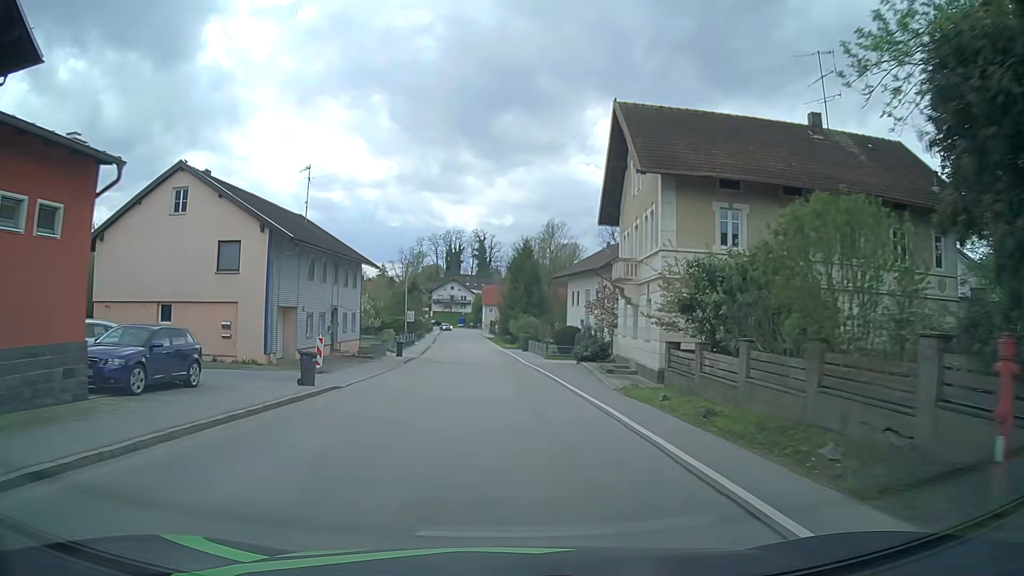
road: secondary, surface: asphalt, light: Day
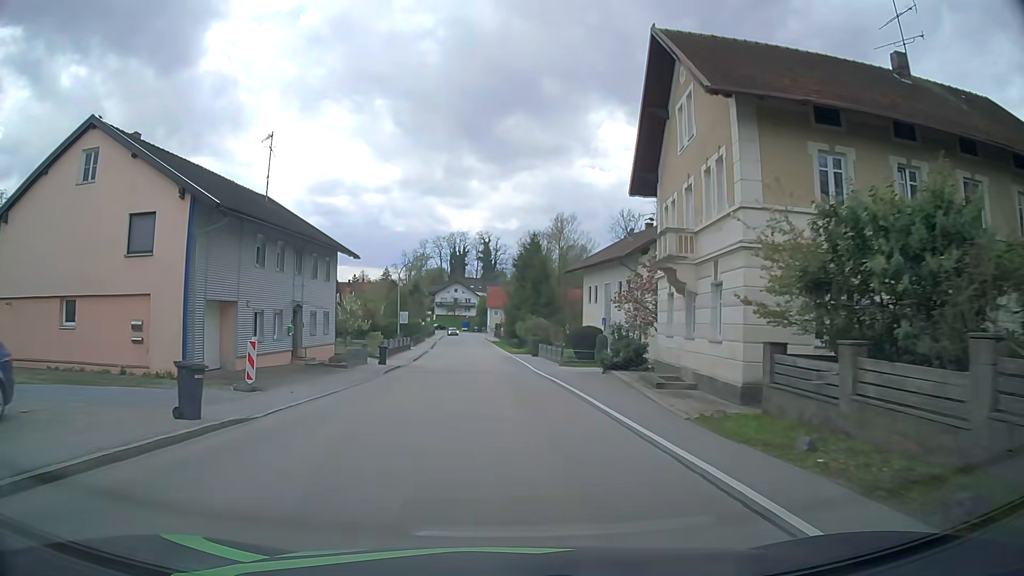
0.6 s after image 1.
(-0.1, +7.5) m; -1°
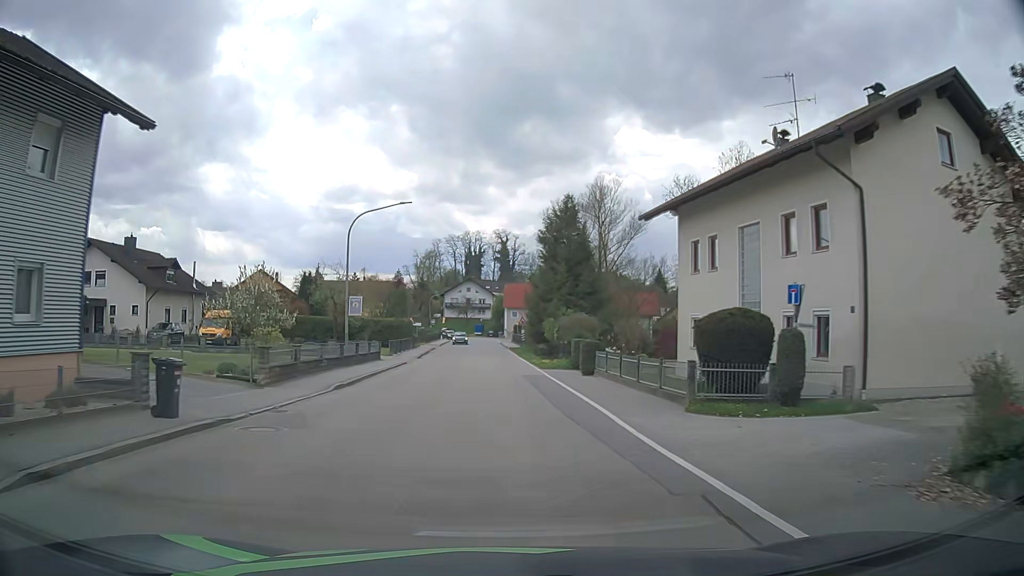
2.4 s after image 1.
(-0.5, +23.0) m; -2°
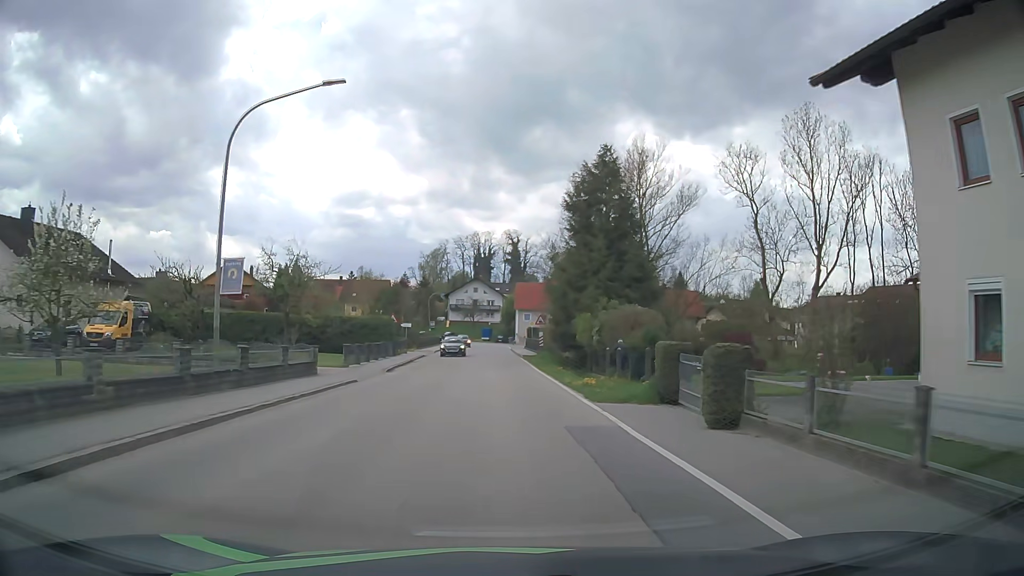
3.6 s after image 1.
(-0.1, +15.6) m; -1°
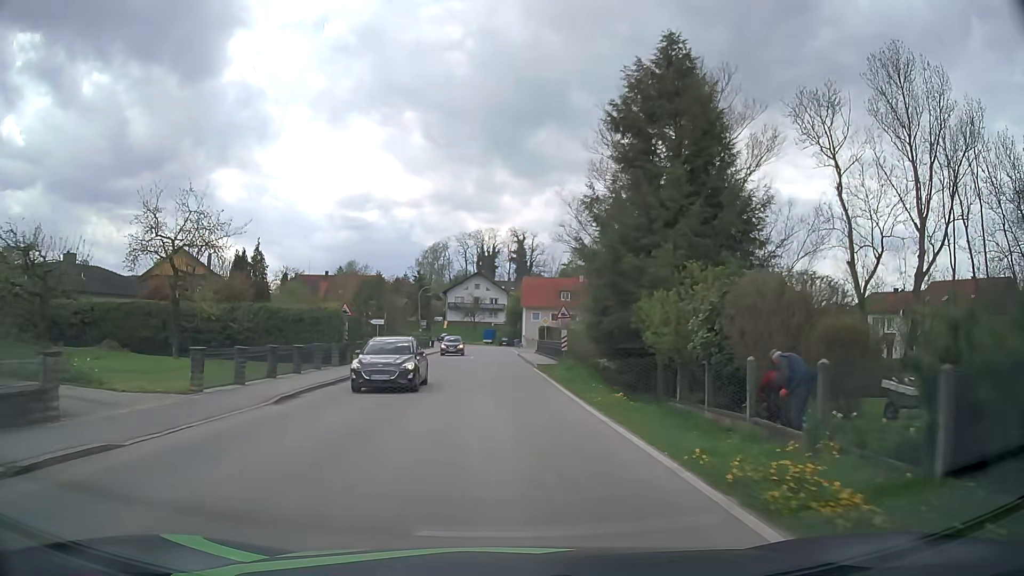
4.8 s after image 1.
(0.0, +15.7) m; 0°
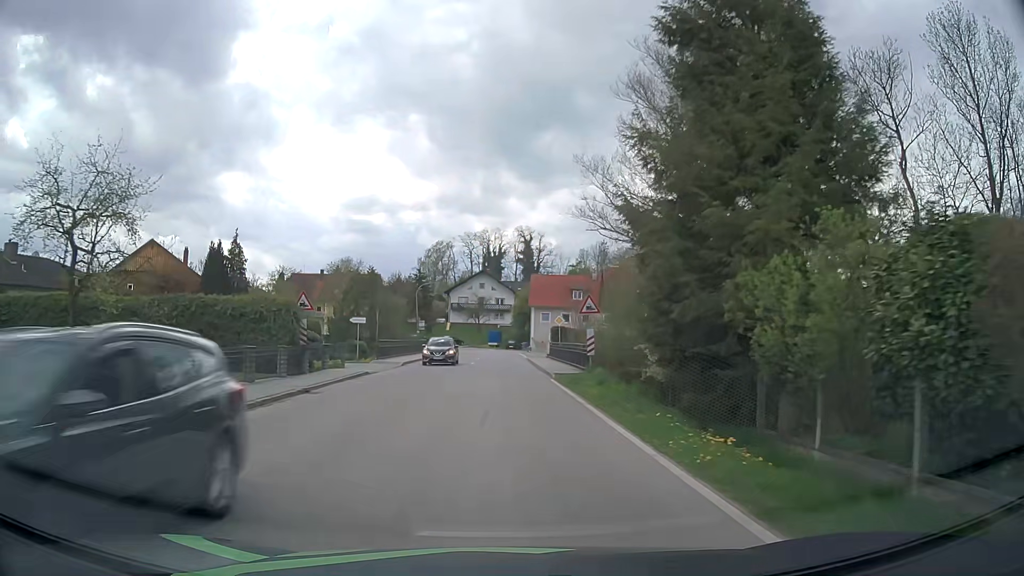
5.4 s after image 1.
(-0.1, +7.9) m; -1°
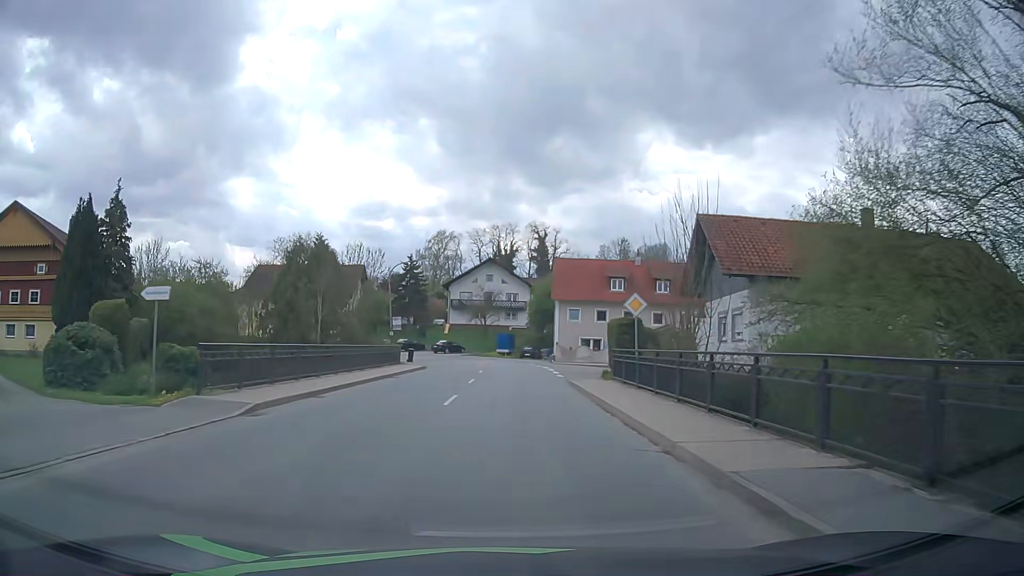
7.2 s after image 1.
(-0.3, +23.5) m; -2°
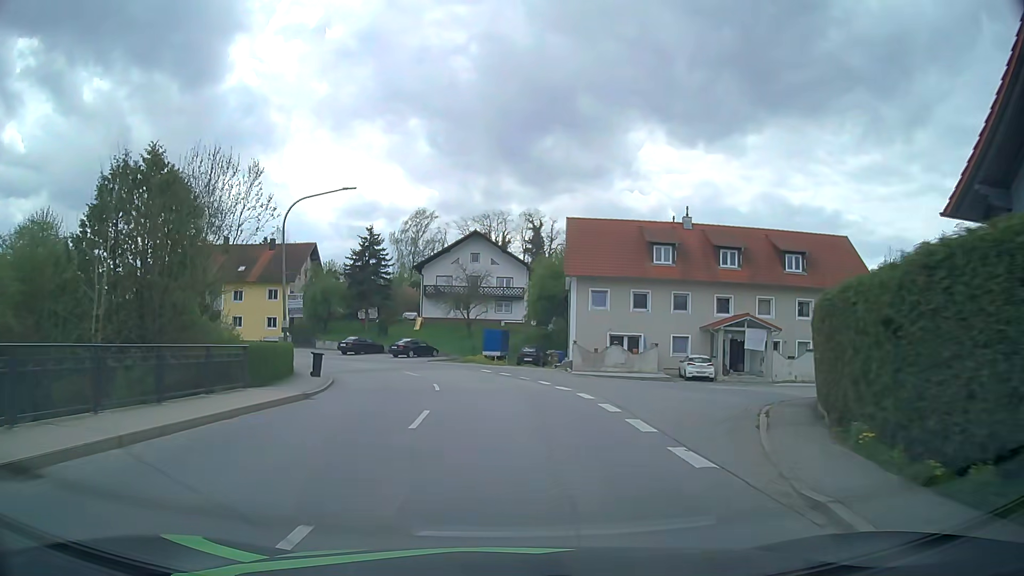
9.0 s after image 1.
(+0.4, +22.4) m; +1°
(0, +10) (0, +20) (-2, +30) (-6, +39) (-12, +47) (-20, +53) (-29, +58) (-37, +63) (-46, +68) (-53, +75) m
